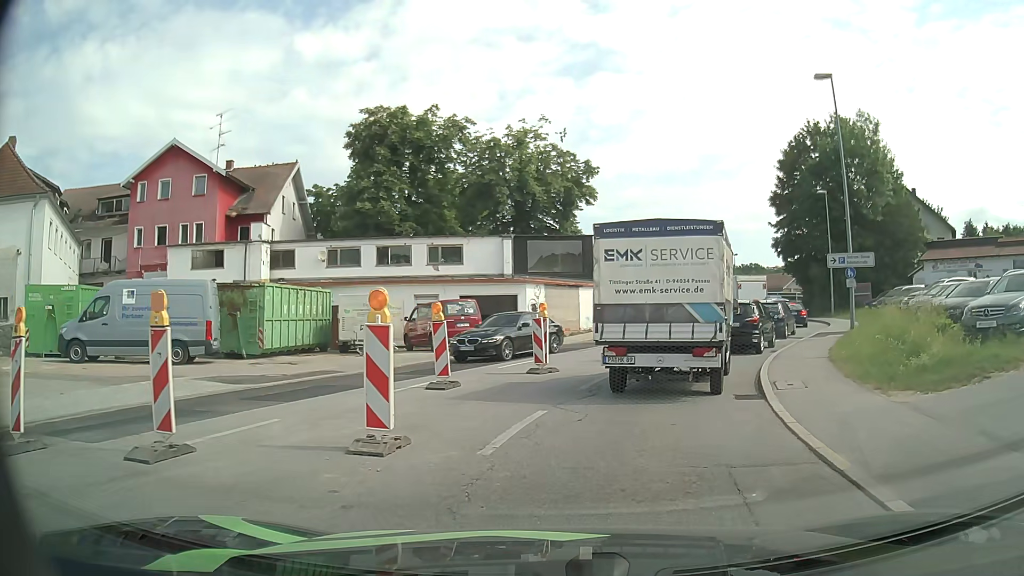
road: tertiary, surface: asphalt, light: Day
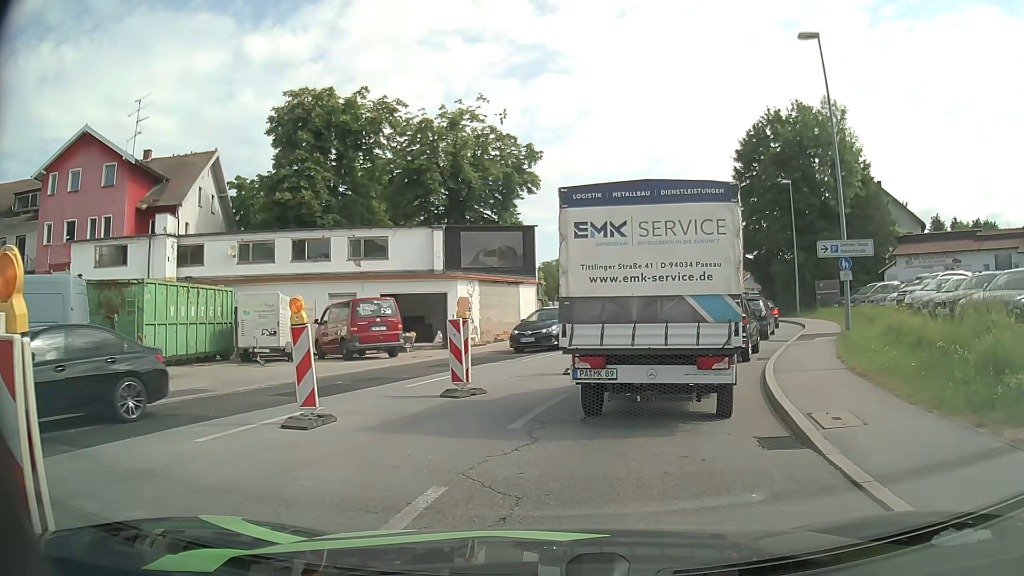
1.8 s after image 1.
(+0.2, +4.1) m; +6°
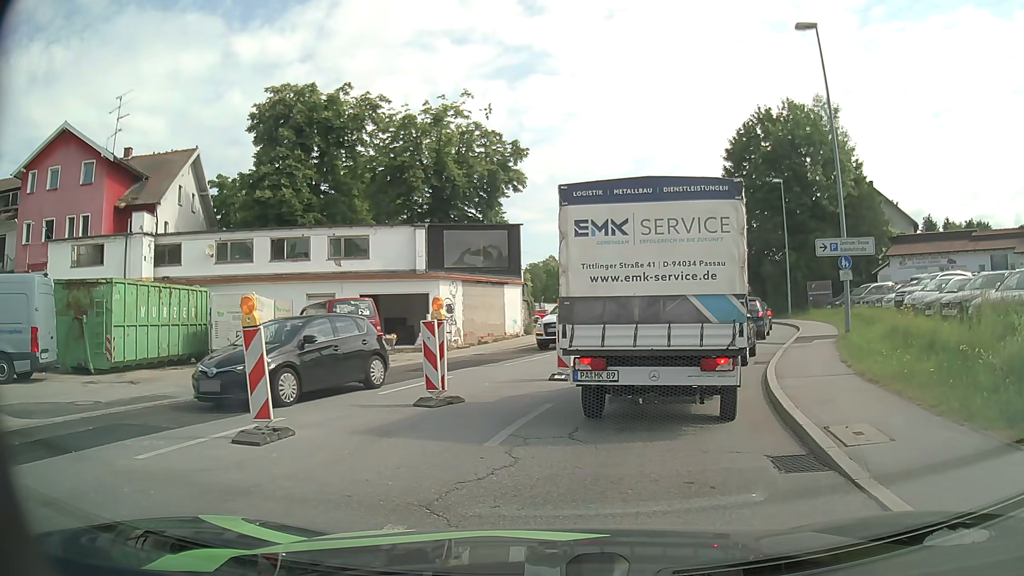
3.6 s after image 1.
(0.0, +1.0) m; 0°
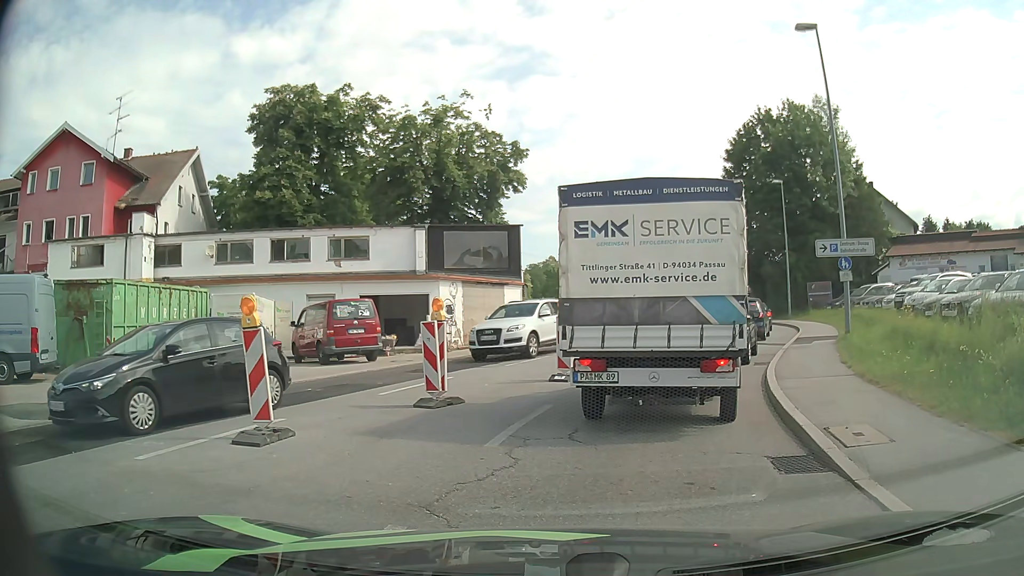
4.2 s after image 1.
(0.0, 0.0) m; 0°
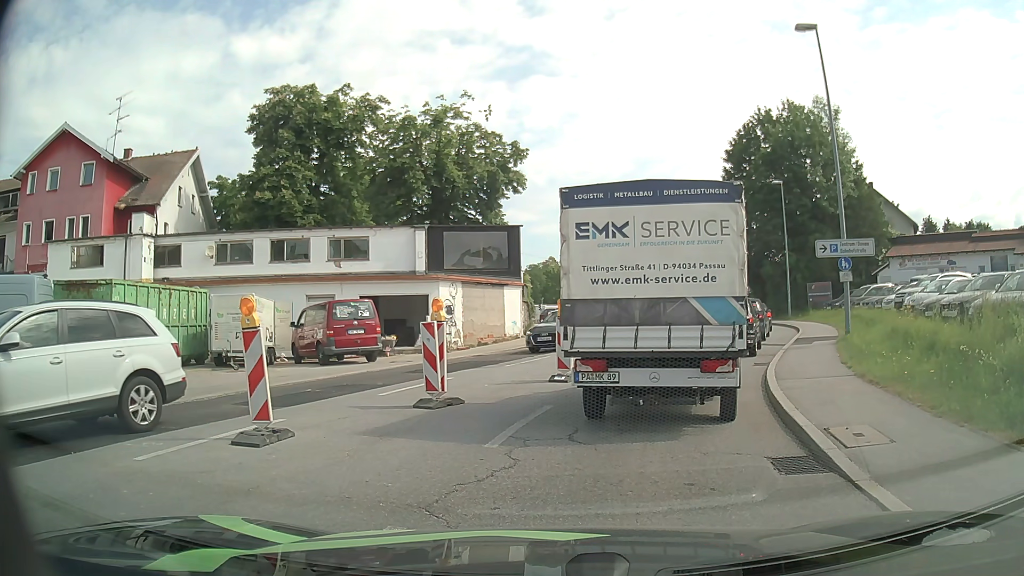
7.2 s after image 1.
(0.0, 0.0) m; 0°
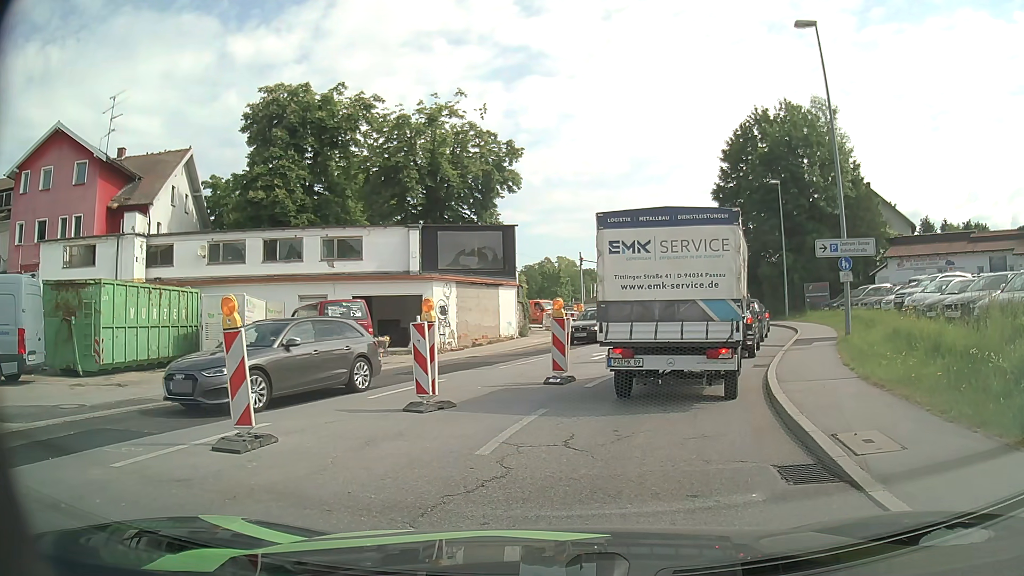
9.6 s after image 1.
(0.0, +0.3) m; 0°
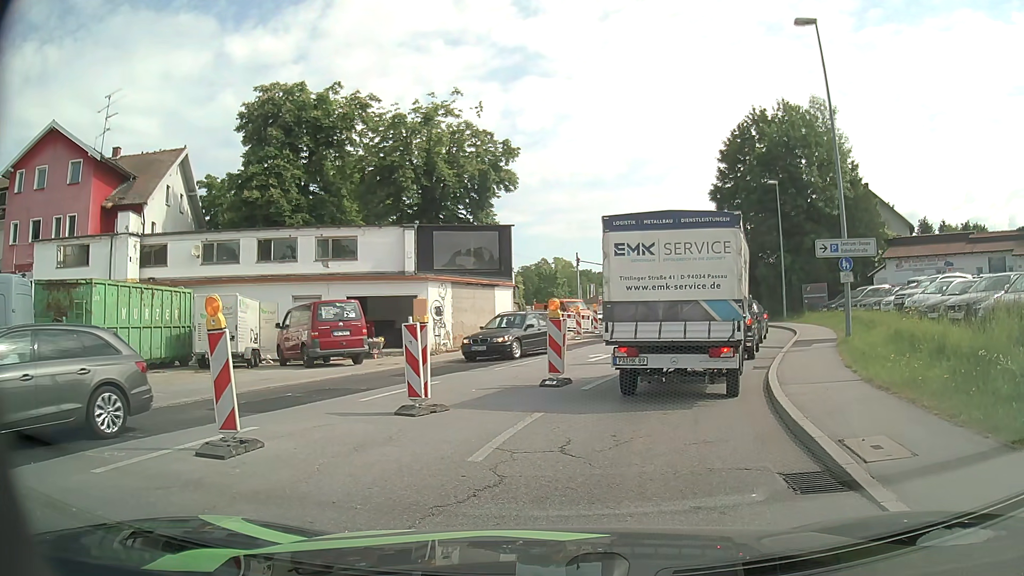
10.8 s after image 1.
(0.0, +0.3) m; 0°
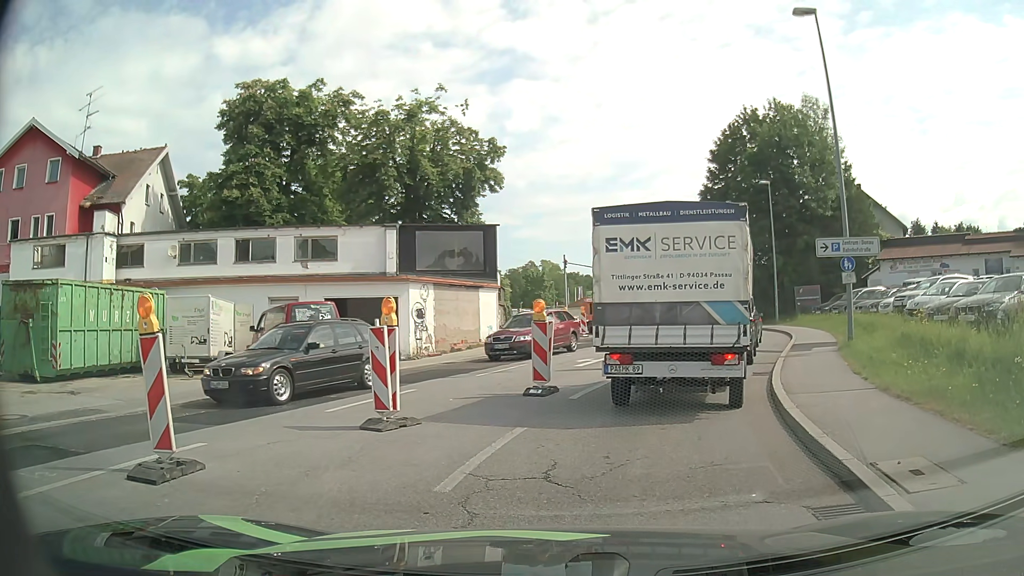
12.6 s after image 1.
(0.0, +1.1) m; 0°
